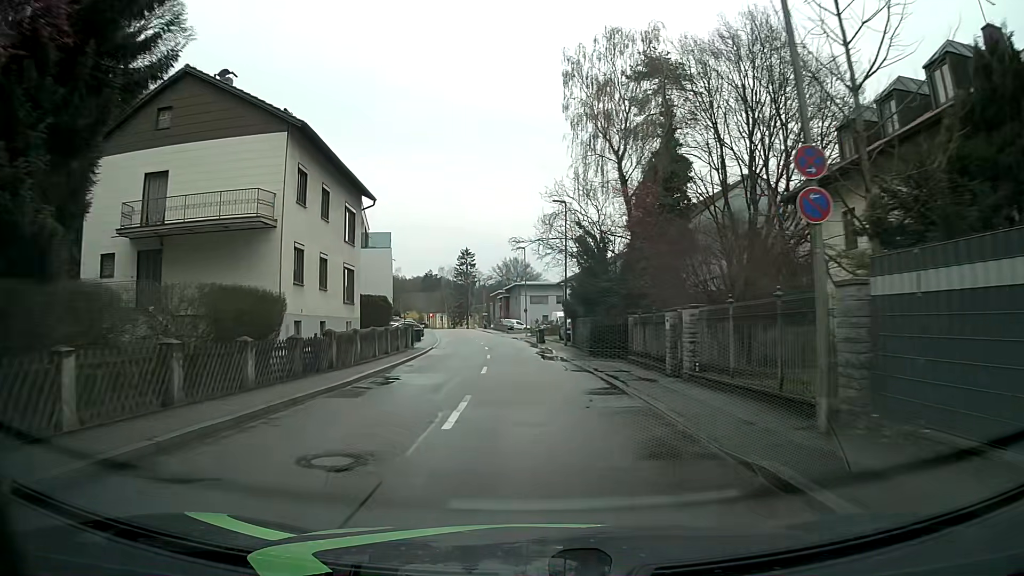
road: tertiary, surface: asphalt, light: Day
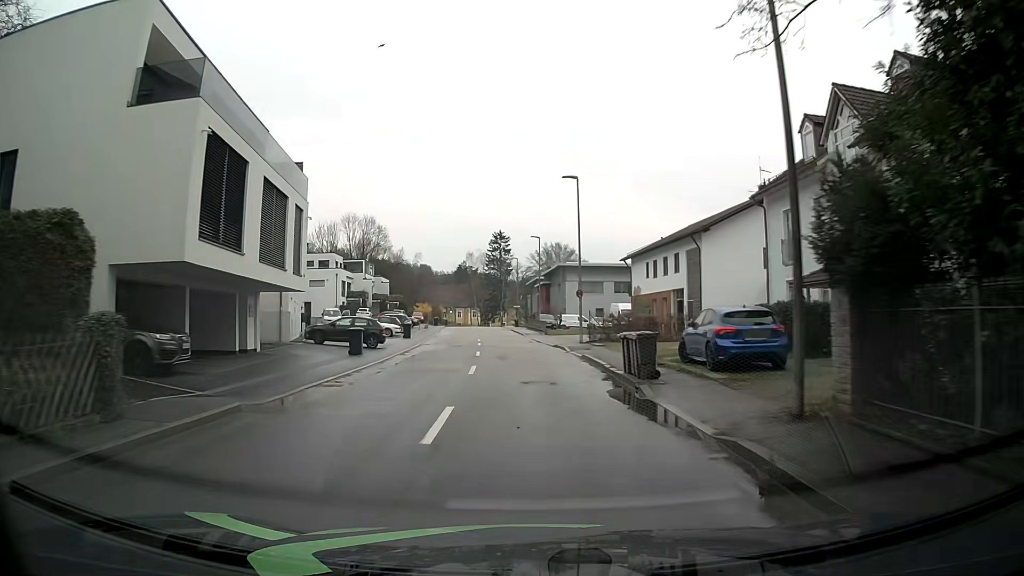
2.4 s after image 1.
(-0.9, +29.8) m; -3°
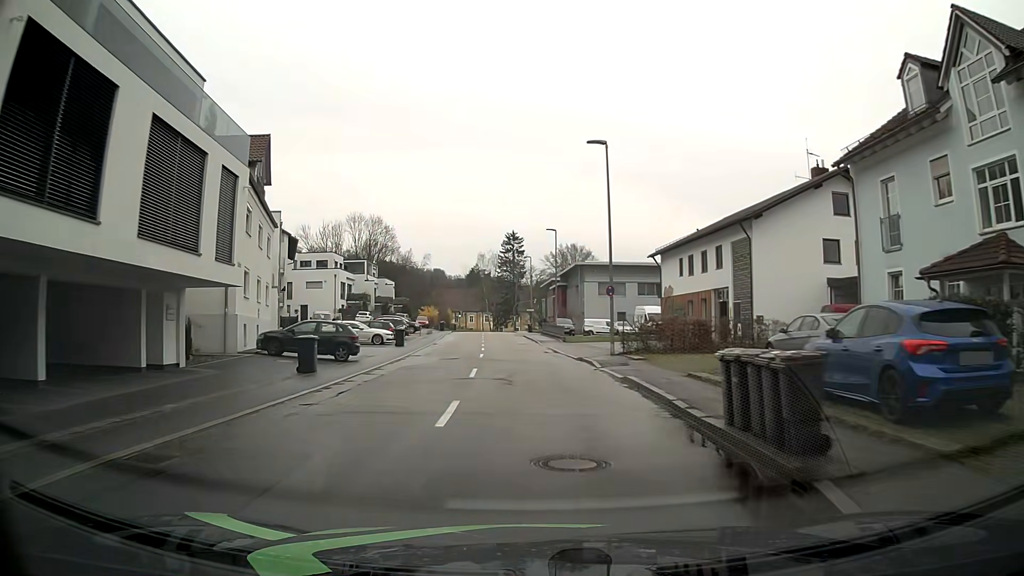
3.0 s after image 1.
(-0.1, +7.6) m; -1°
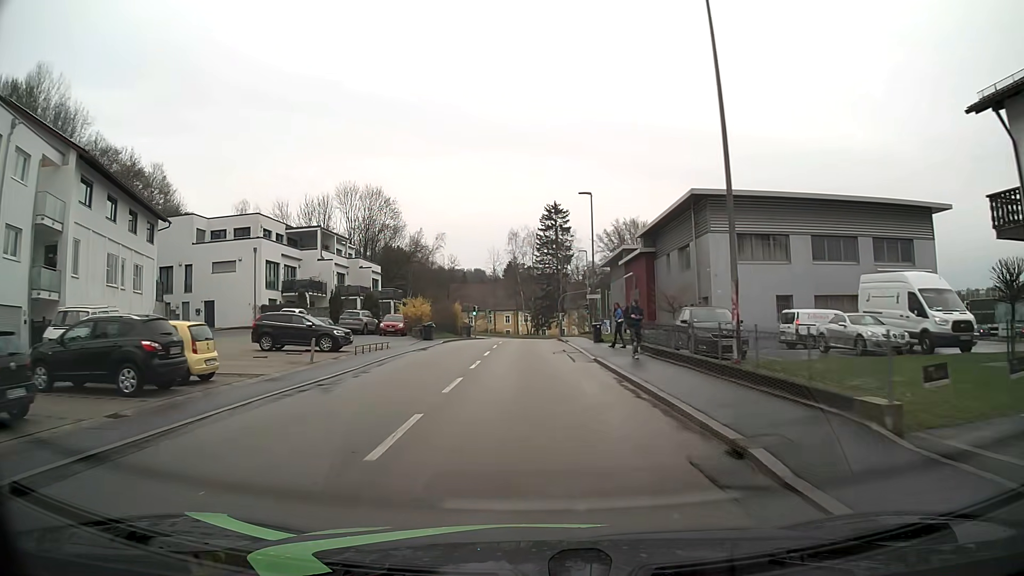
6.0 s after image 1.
(-1.3, +38.2) m; -4°
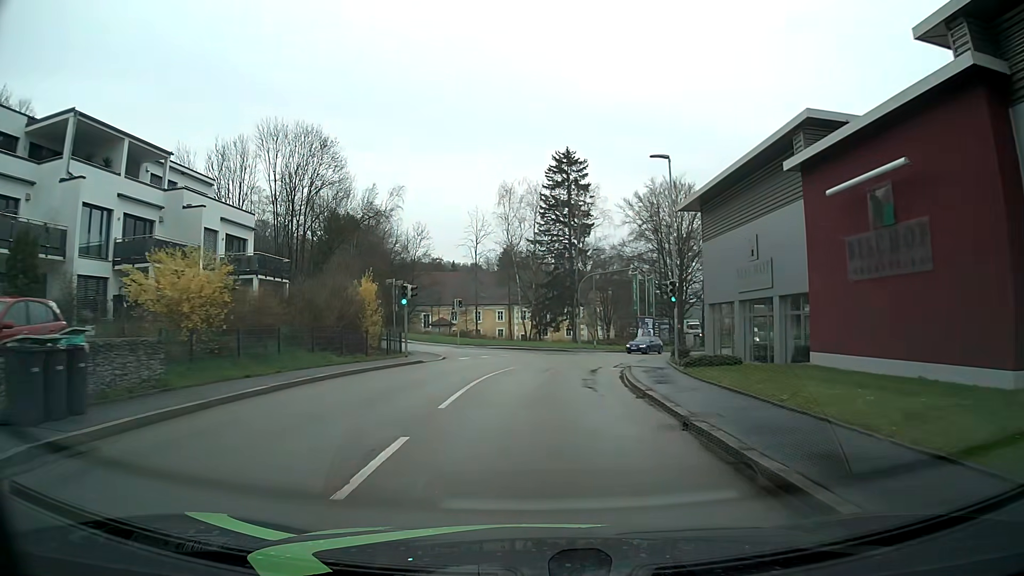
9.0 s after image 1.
(-0.5, +37.3) m; 0°
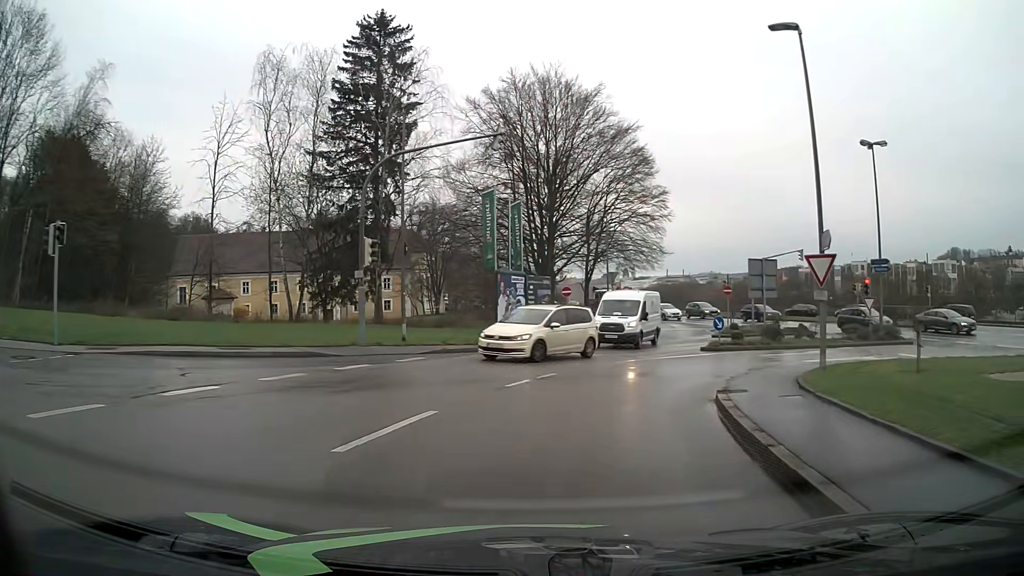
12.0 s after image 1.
(+3.1, +32.7) m; +14°
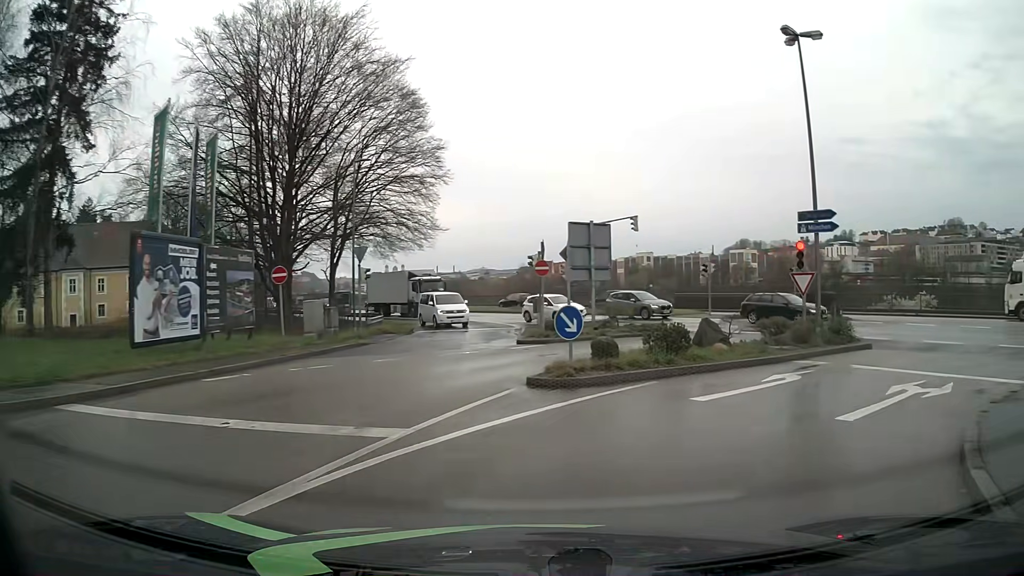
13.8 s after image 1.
(+2.0, +14.6) m; +19°
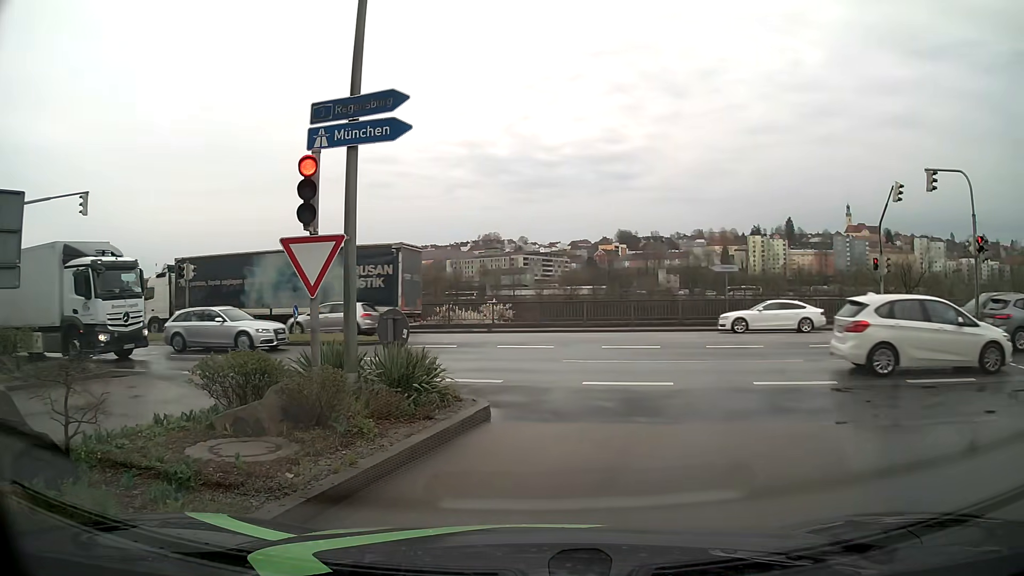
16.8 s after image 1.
(+3.5, +11.3) m; +40°
